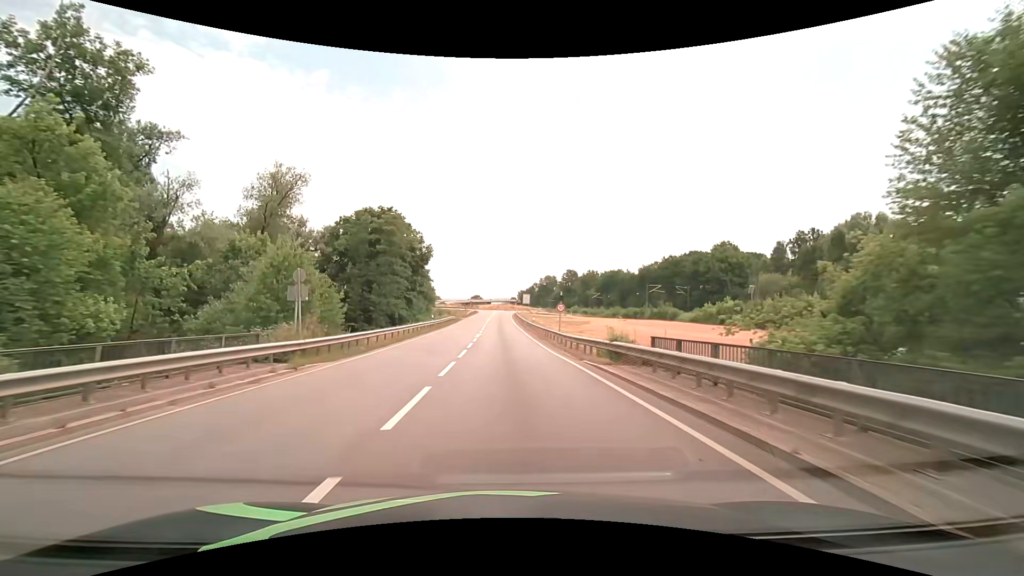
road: primary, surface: asphalt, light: Day
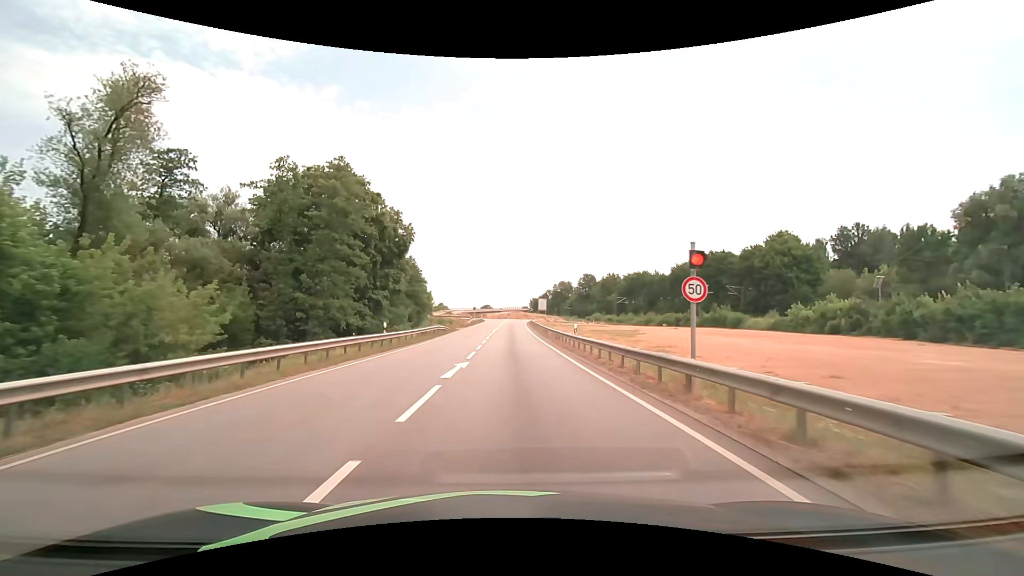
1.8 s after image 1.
(-0.2, +23.2) m; -1°
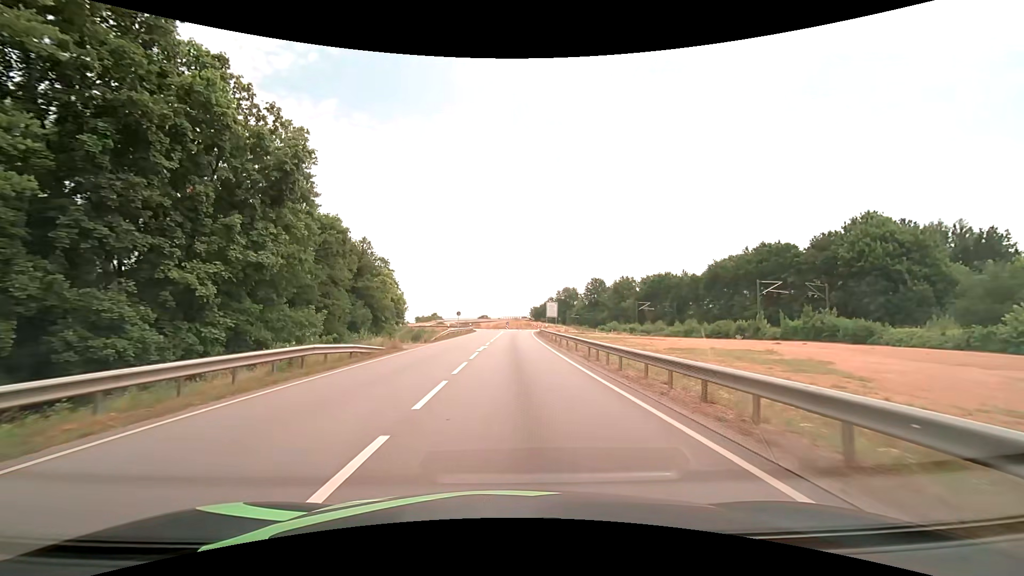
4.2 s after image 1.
(-0.2, +28.9) m; 0°
(0, +10) (0, +20) (0, +30) (0, +40) (0, +50) (+1, +60) (+1, +70) (+2, +80) (+2, +90) (+4, +100) m
